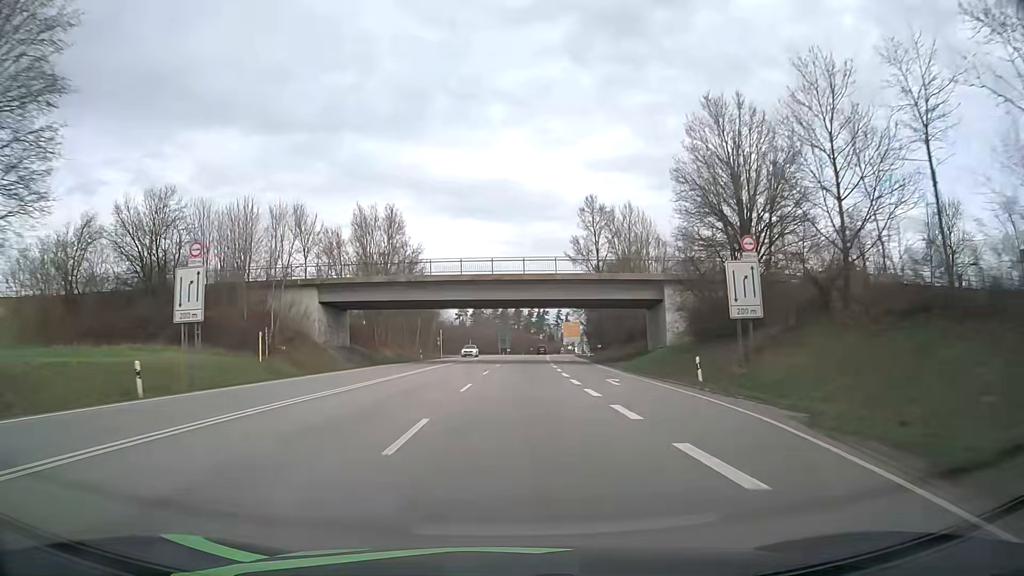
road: primary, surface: asphalt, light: Day
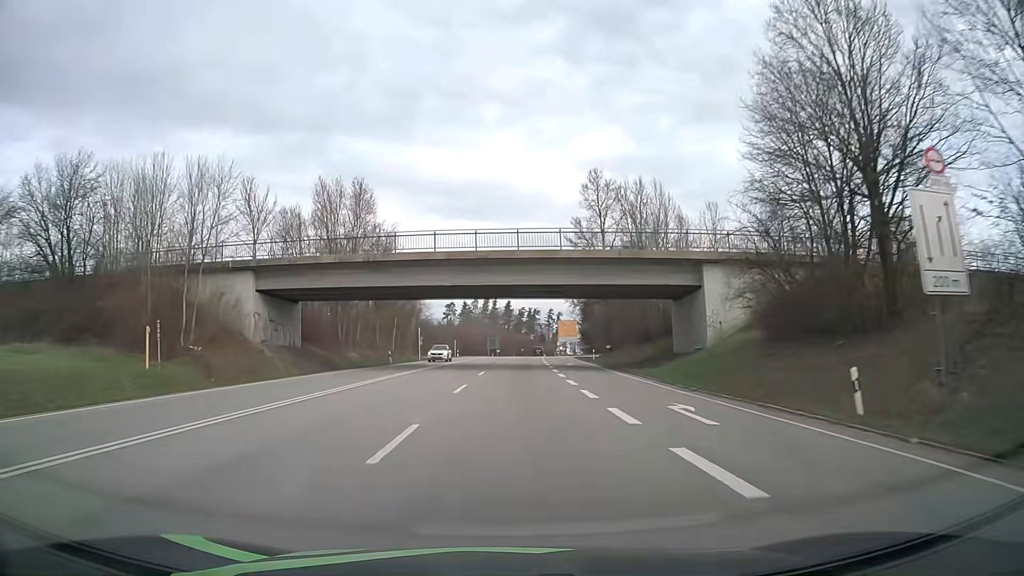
(+0.1, +12.6) m; +1°
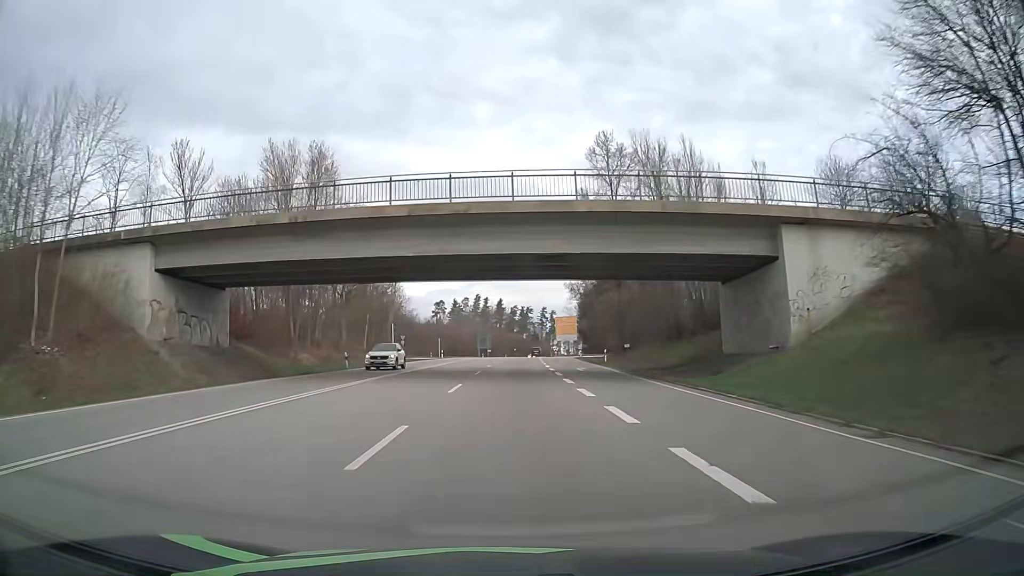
(0.0, +12.6) m; +1°
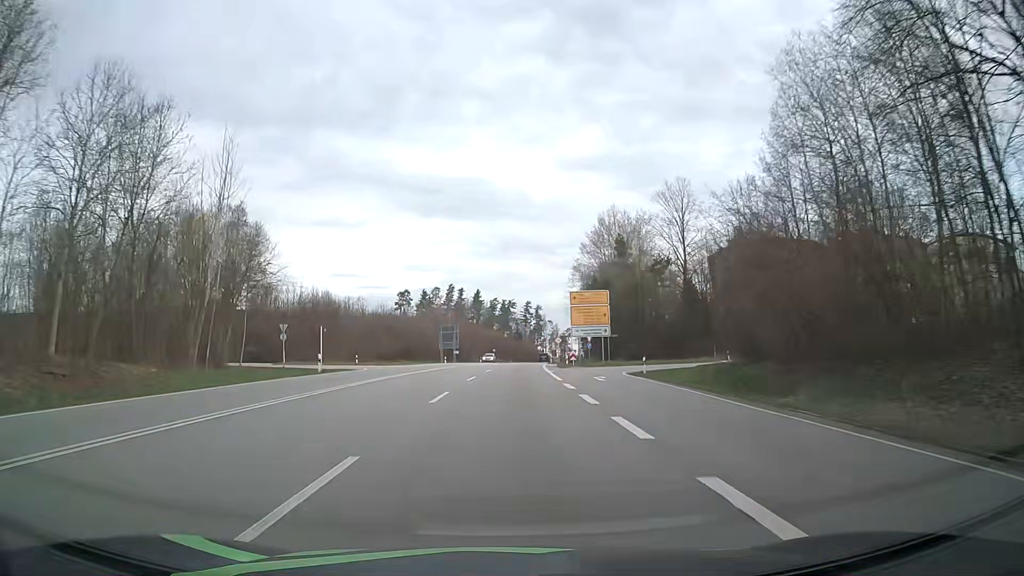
(+0.6, +51.2) m; +2°
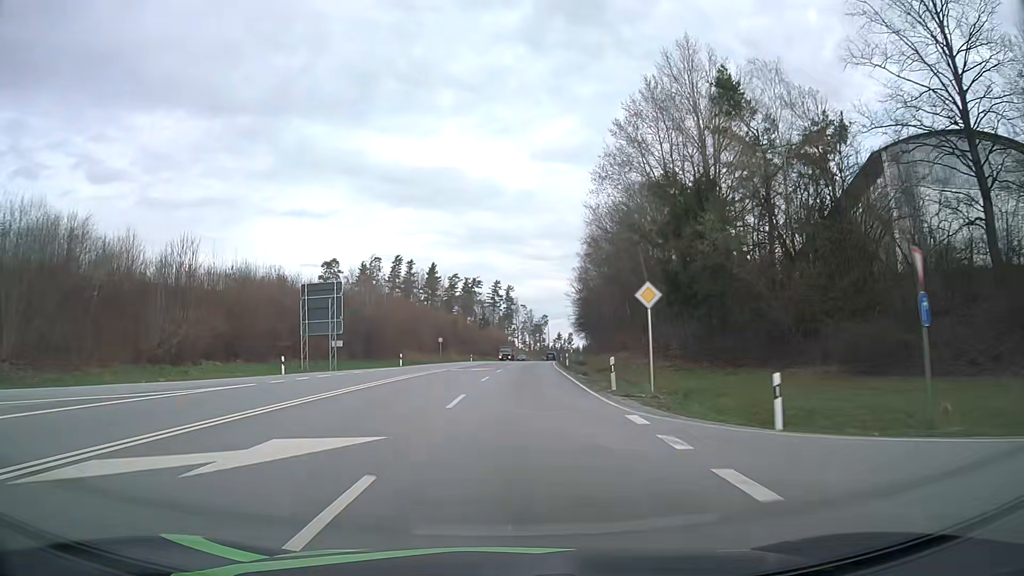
(+1.1, +65.0) m; +3°
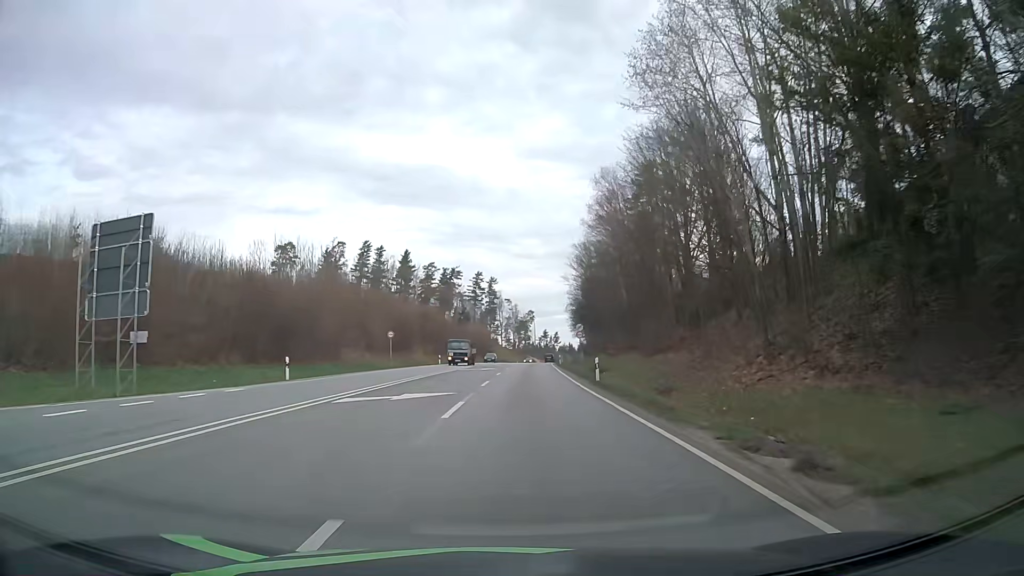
(+0.3, +25.9) m; +1°
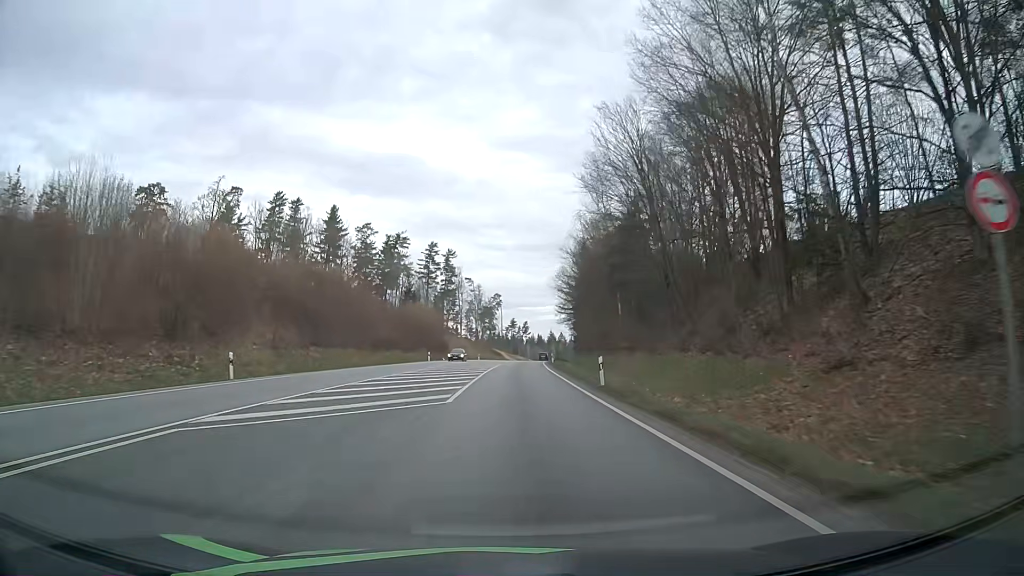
(+1.5, +51.9) m; +3°
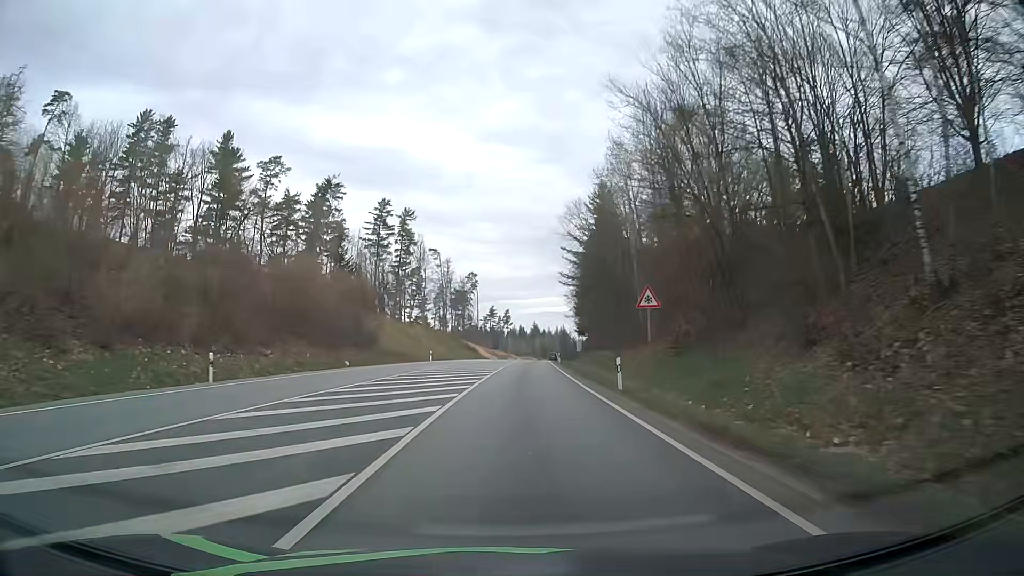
(+0.9, +52.3) m; +2°
(0, +10) (0, +20) (0, +30) (+1, +40) (+1, +50) (+1, +60) (+2, +70) (+3, +80) (+3, +90) (+4, +100) m
